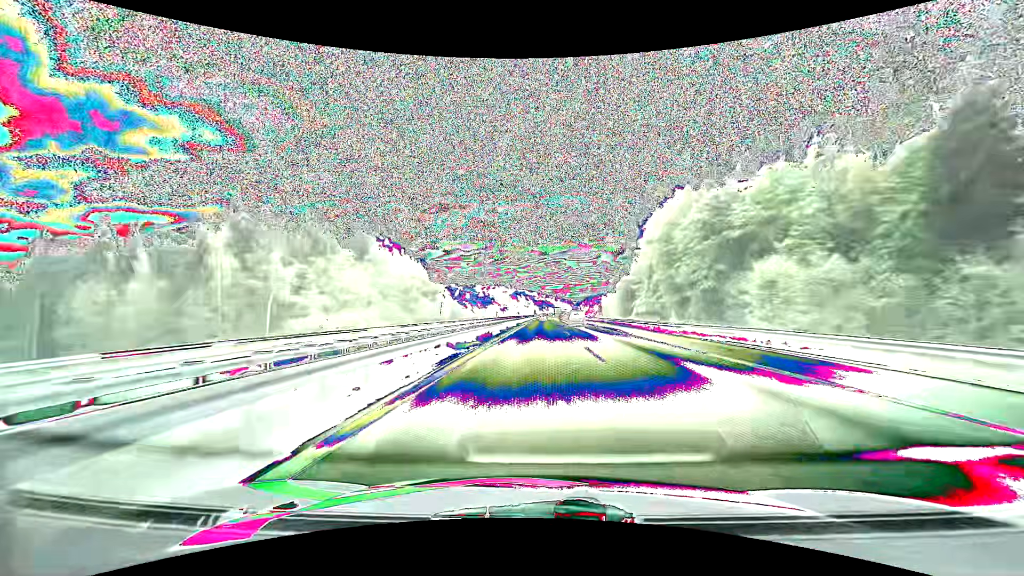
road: motorway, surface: asphalt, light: Day
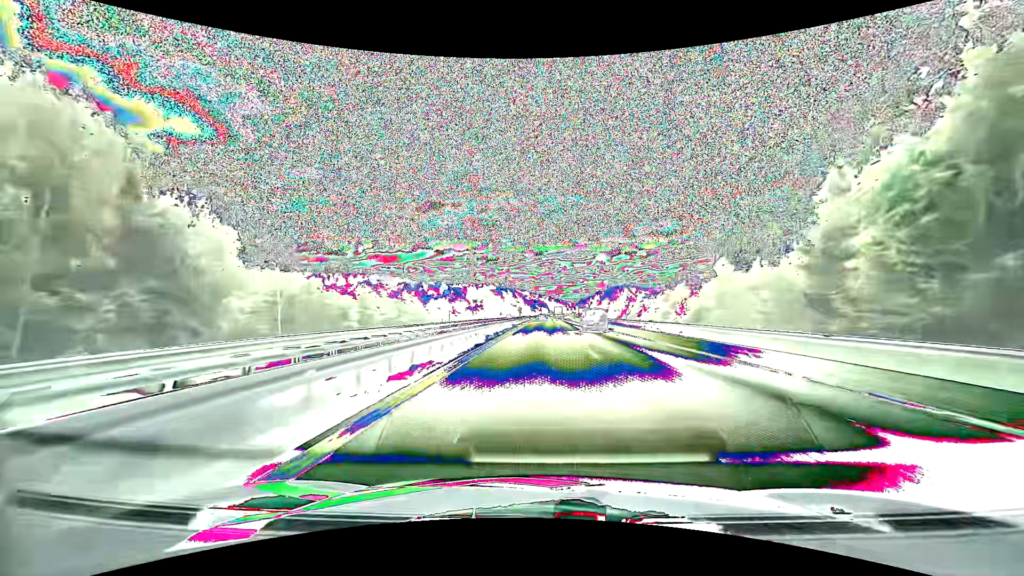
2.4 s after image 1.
(+0.8, +88.6) m; +1°
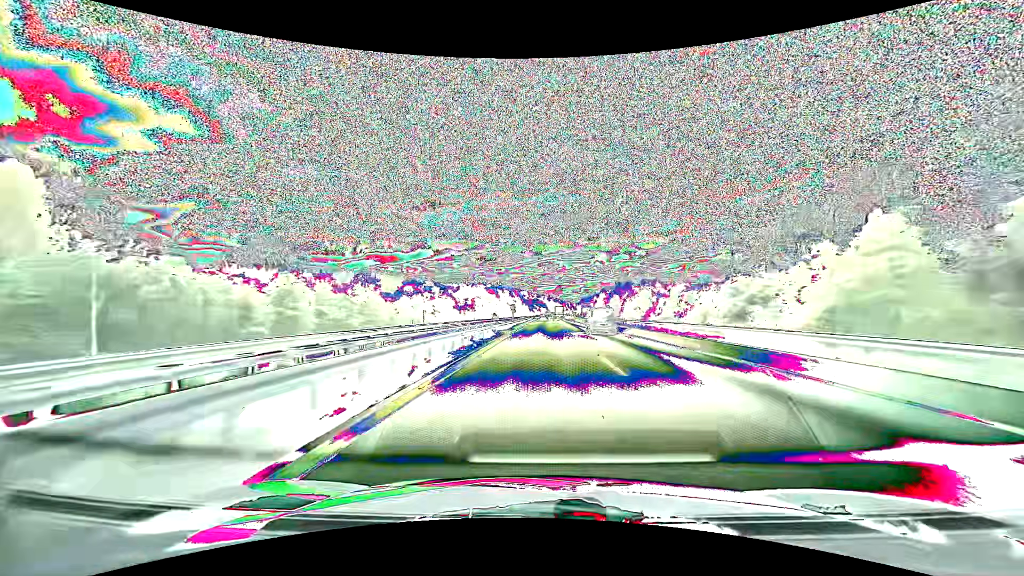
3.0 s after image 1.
(0.0, +21.9) m; 0°
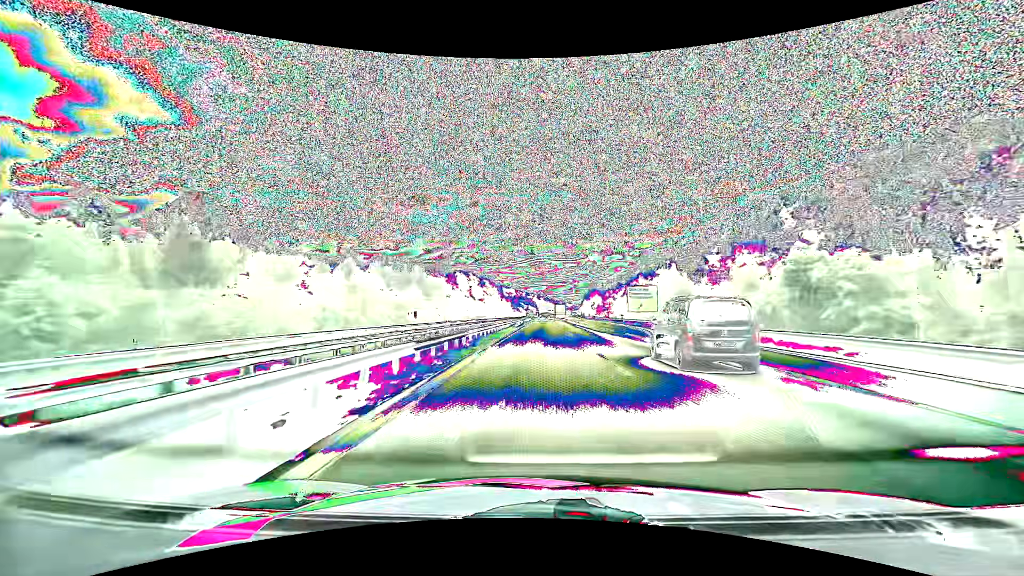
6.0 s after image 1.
(+1.3, +108.4) m; +1°
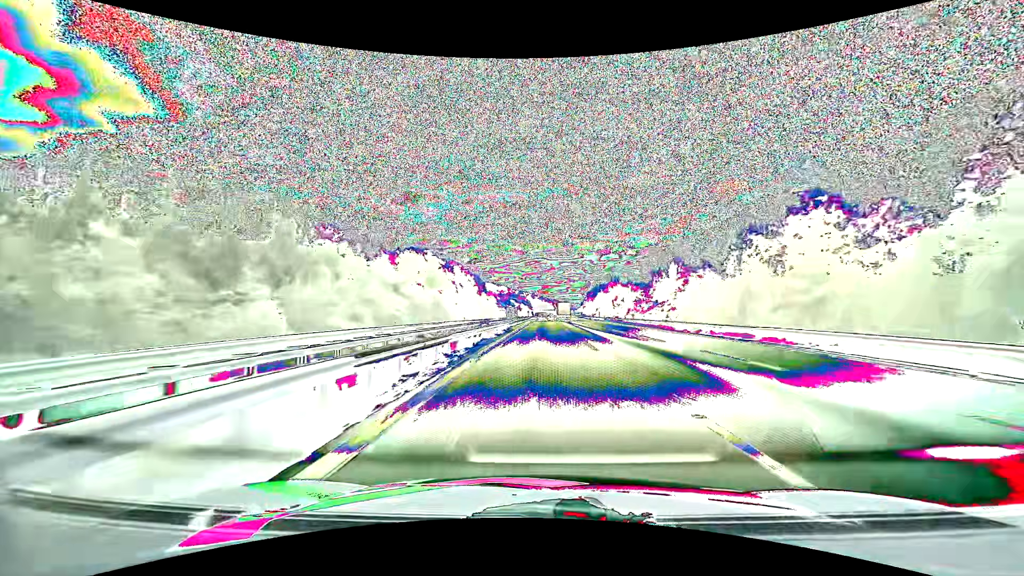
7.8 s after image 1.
(+0.3, +64.1) m; +1°
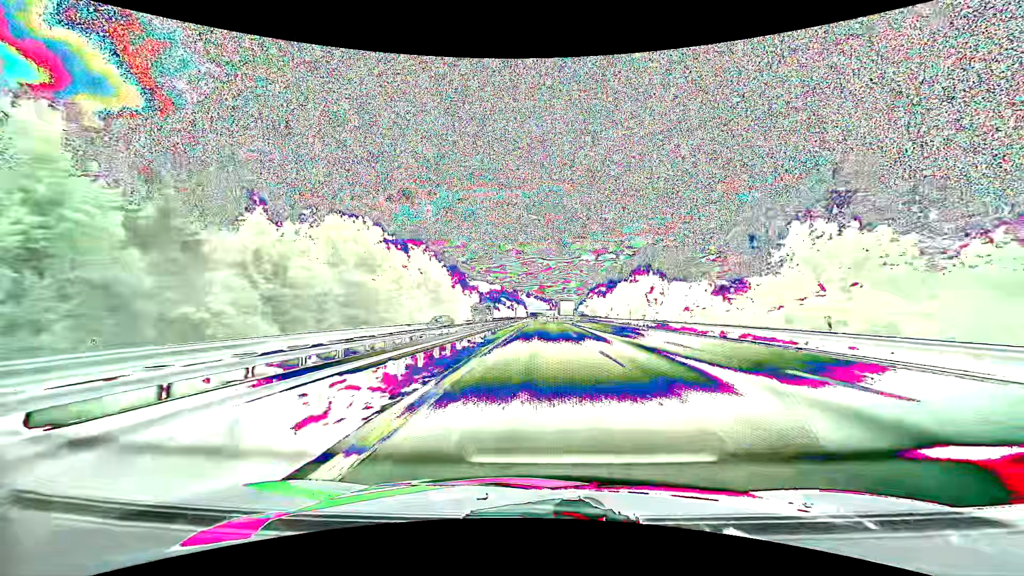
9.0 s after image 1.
(+0.1, +42.3) m; 0°
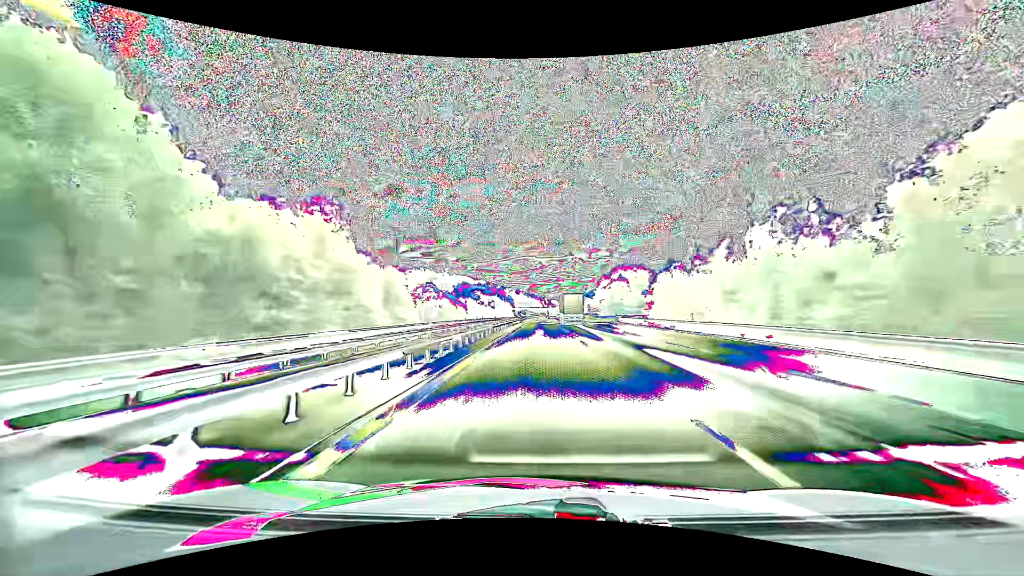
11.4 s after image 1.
(+1.1, +83.8) m; +1°
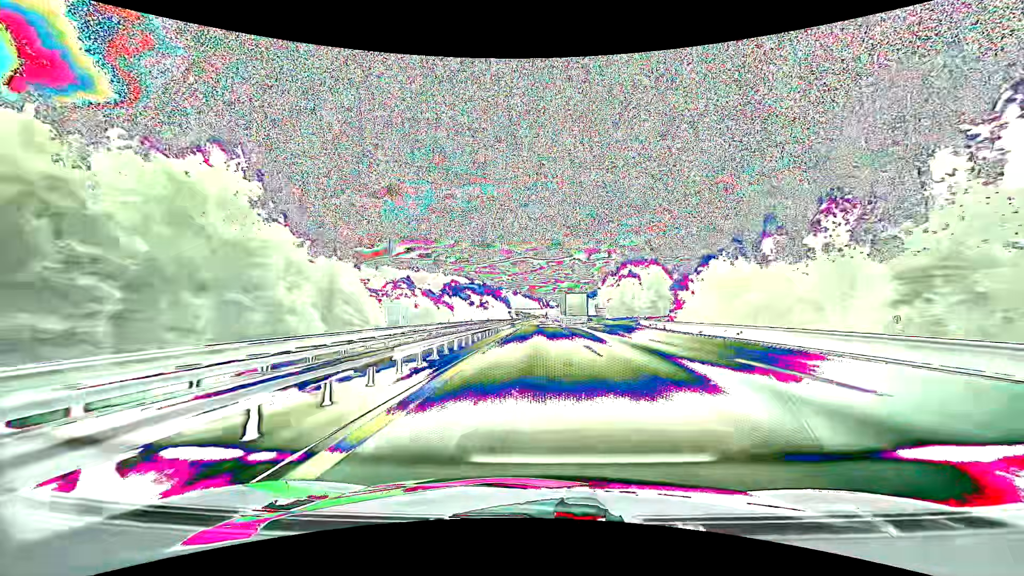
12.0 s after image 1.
(0.0, +20.8) m; 0°
(0, +10) (0, +20) (0, +30) (0, +40) (0, +50) (0, +60) (+1, +70) (+1, +80) (+1, +90) (+1, +100) m
